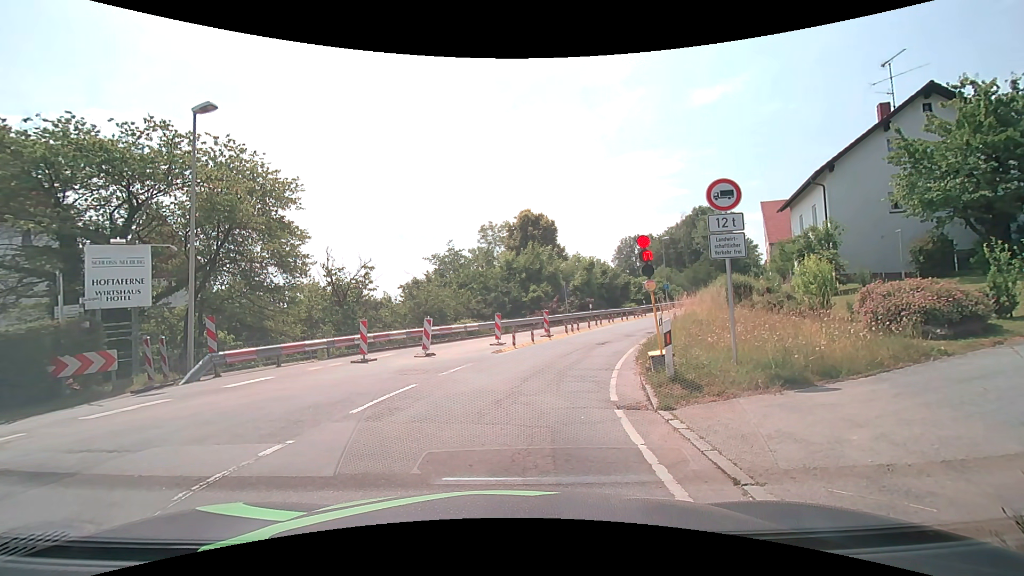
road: secondary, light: Day
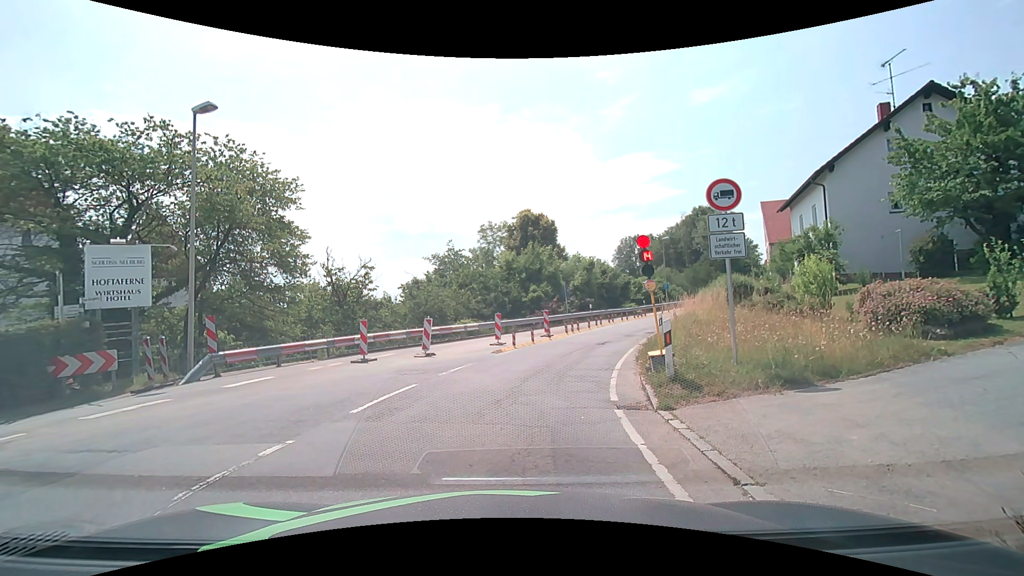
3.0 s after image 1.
(0.0, 0.0) m; 0°
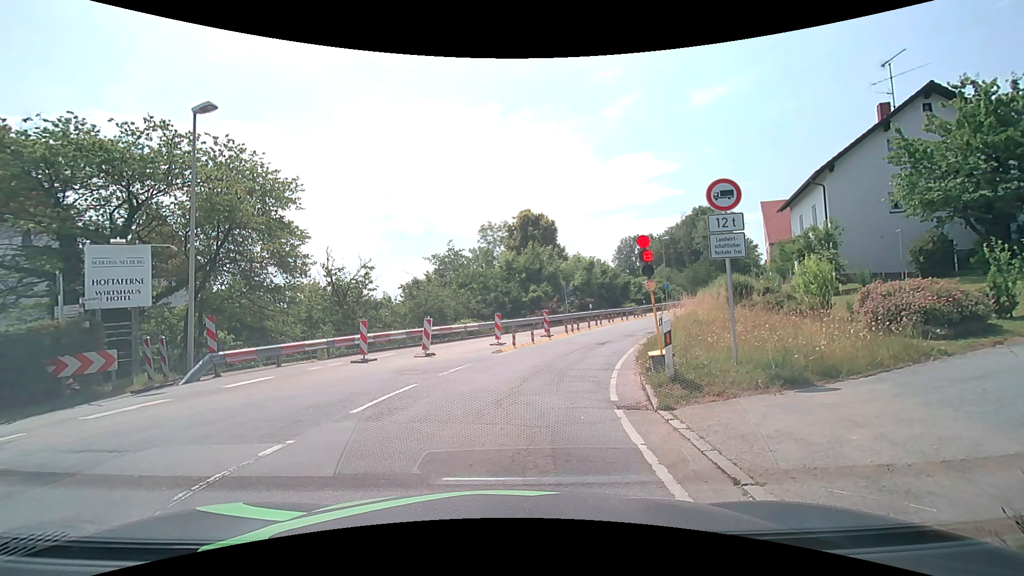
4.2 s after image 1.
(0.0, 0.0) m; 0°
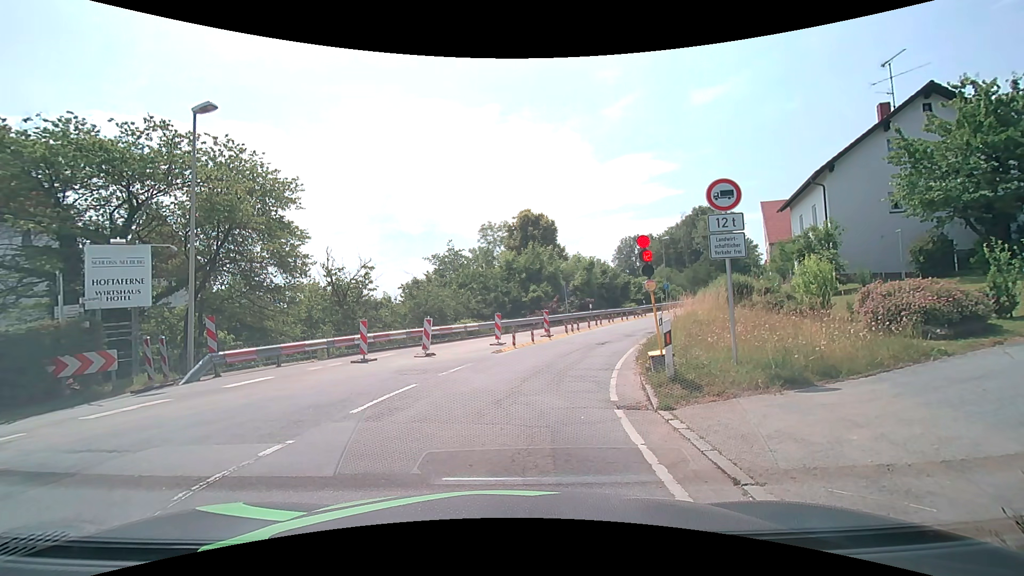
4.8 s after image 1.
(0.0, 0.0) m; 0°
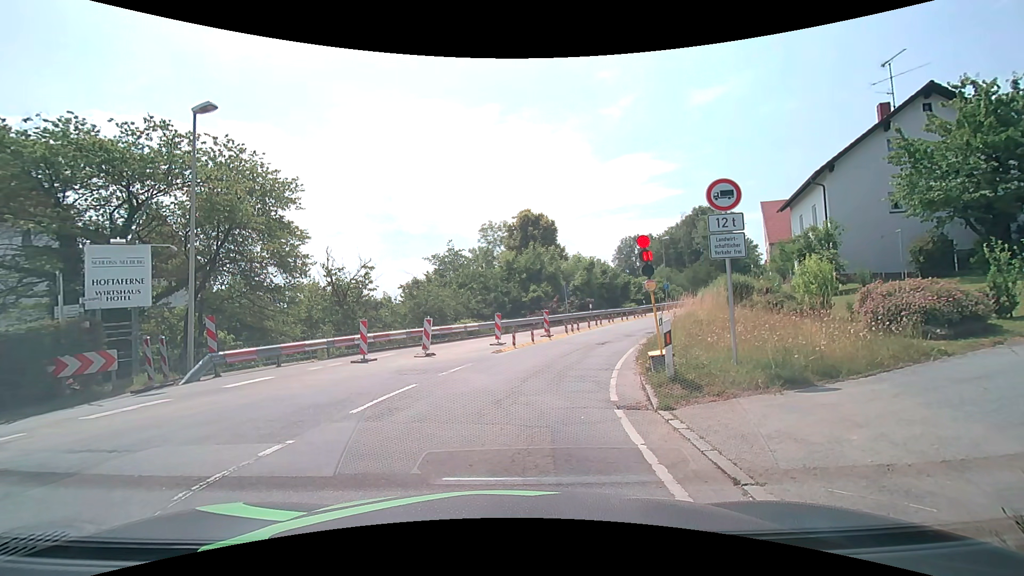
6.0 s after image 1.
(0.0, 0.0) m; 0°
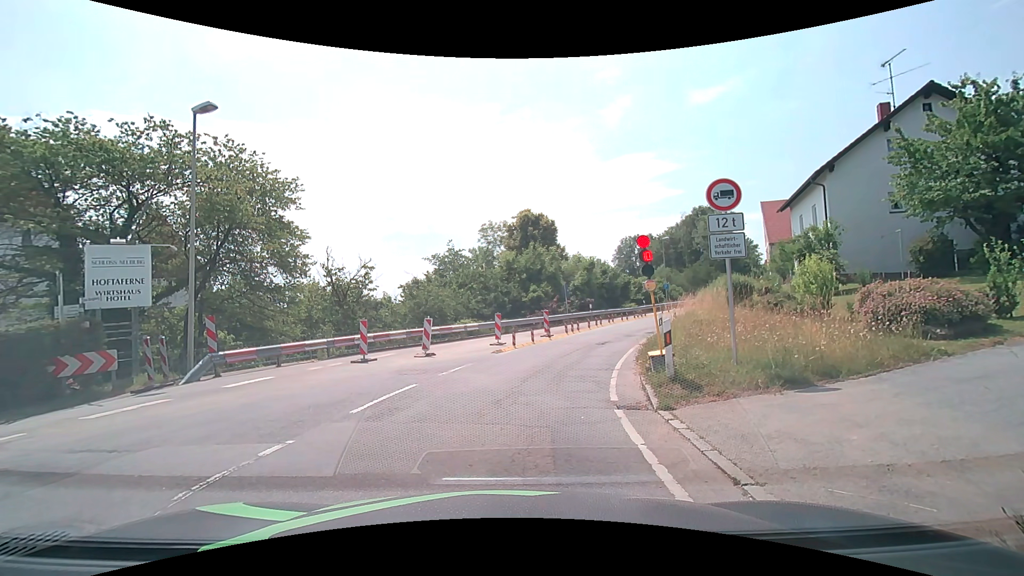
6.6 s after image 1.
(0.0, 0.0) m; 0°
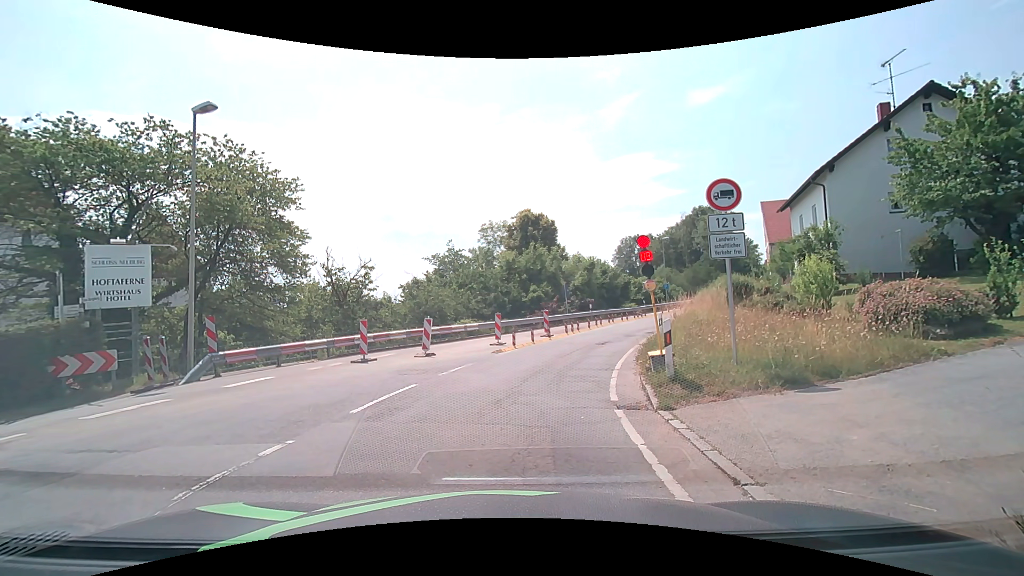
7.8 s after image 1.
(0.0, 0.0) m; 0°
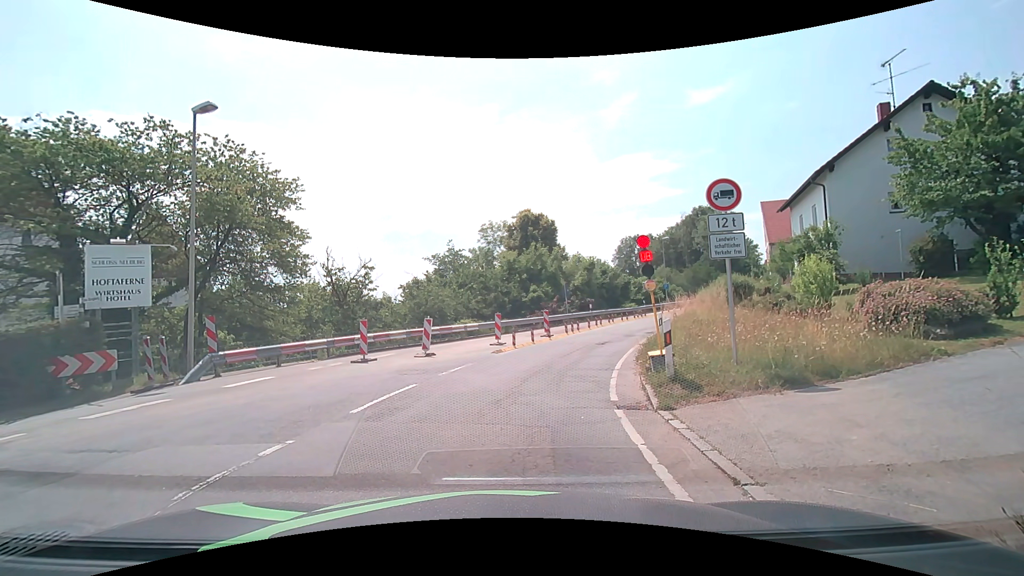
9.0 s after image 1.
(0.0, 0.0) m; 0°
(0, +10) (+3, +20) (+6, +29) (+11, +38) (+16, +47) (+21, +55) (+27, +63) (+34, +71) (+40, +78) (+47, +86) m
